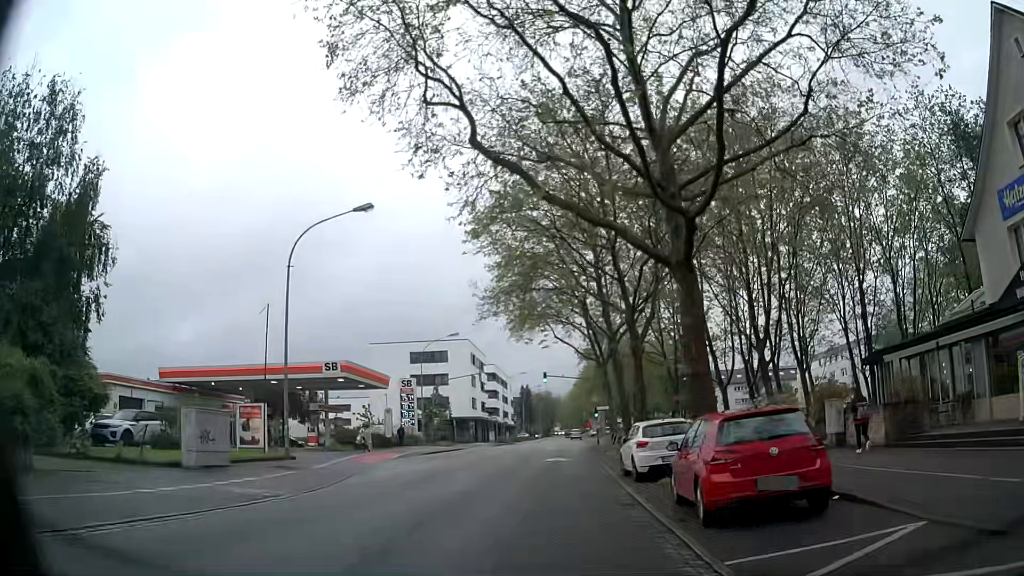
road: secondary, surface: asphalt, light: Day
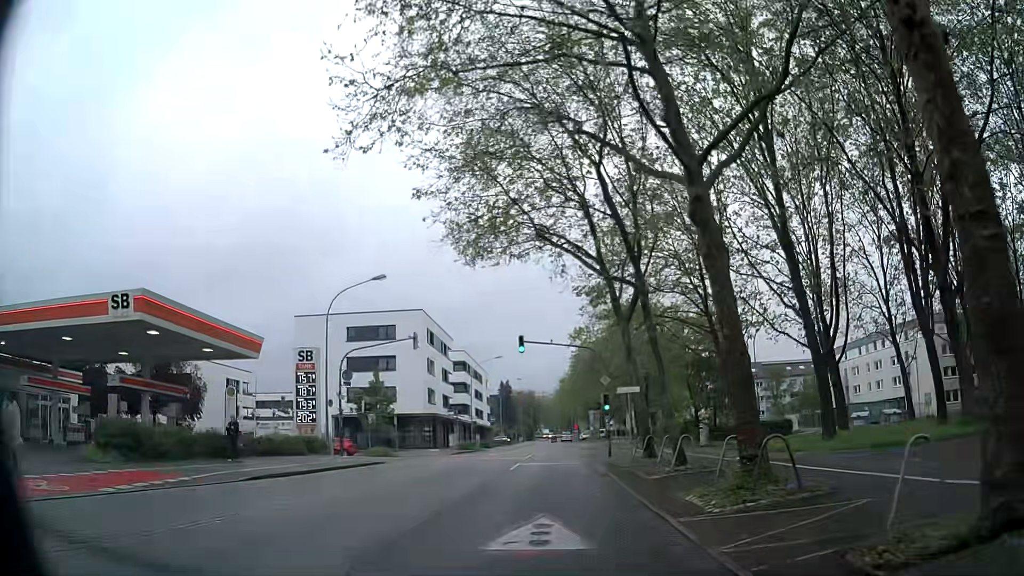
(+0.2, +22.3) m; +2°
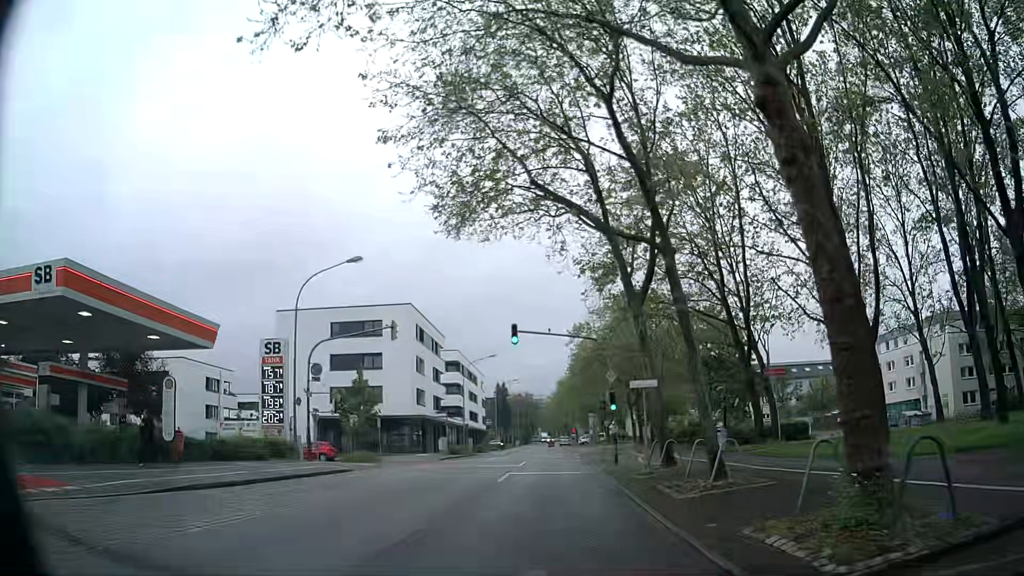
(0.0, +4.5) m; 0°
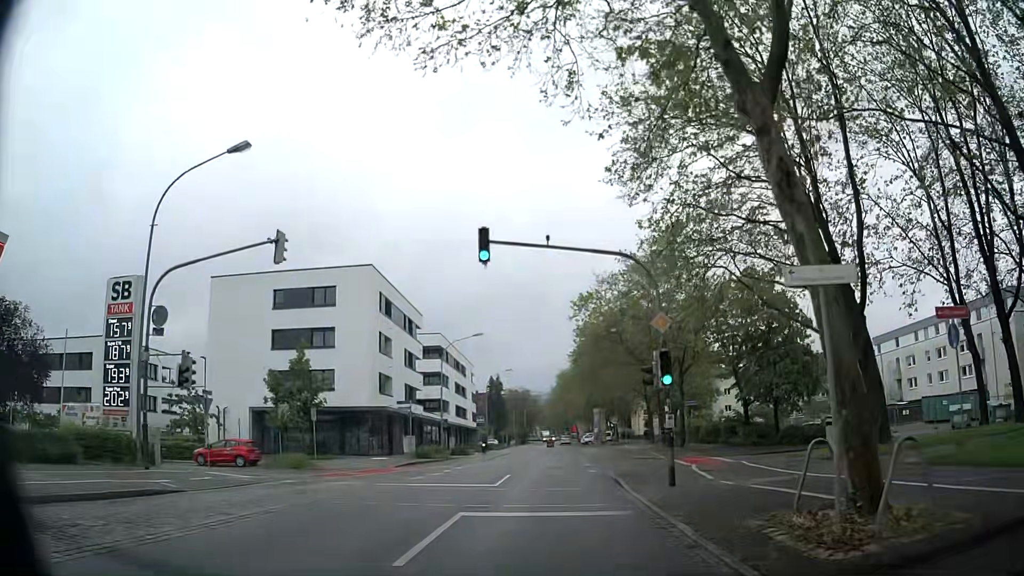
(-0.1, +13.4) m; 0°
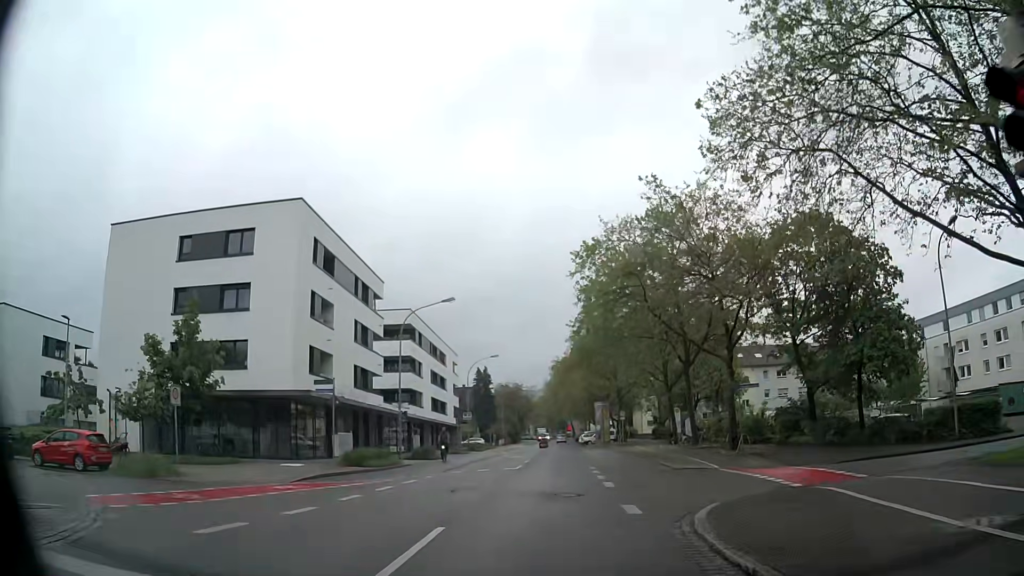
(0.0, +13.5) m; 0°
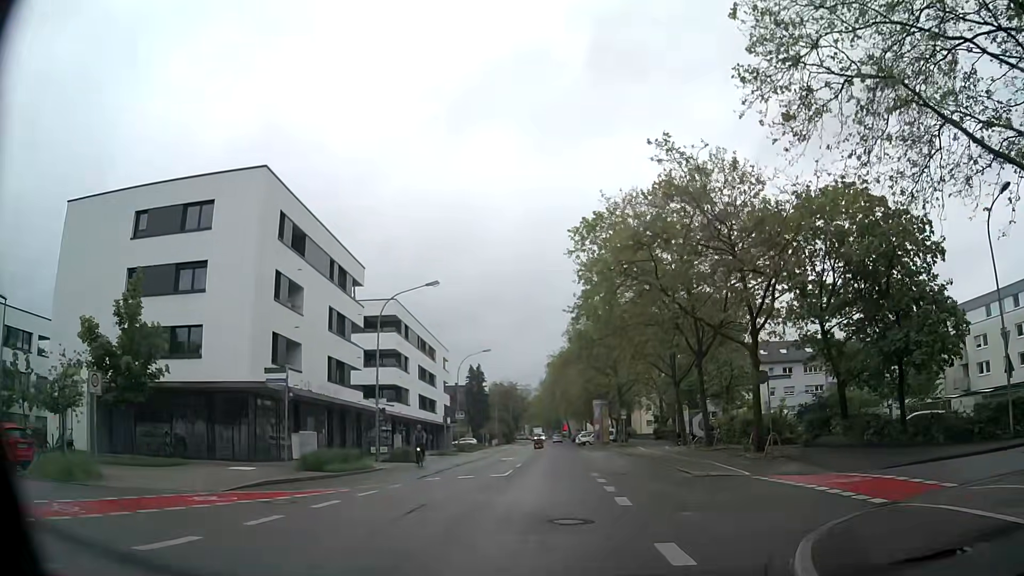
(0.0, +4.5) m; +2°
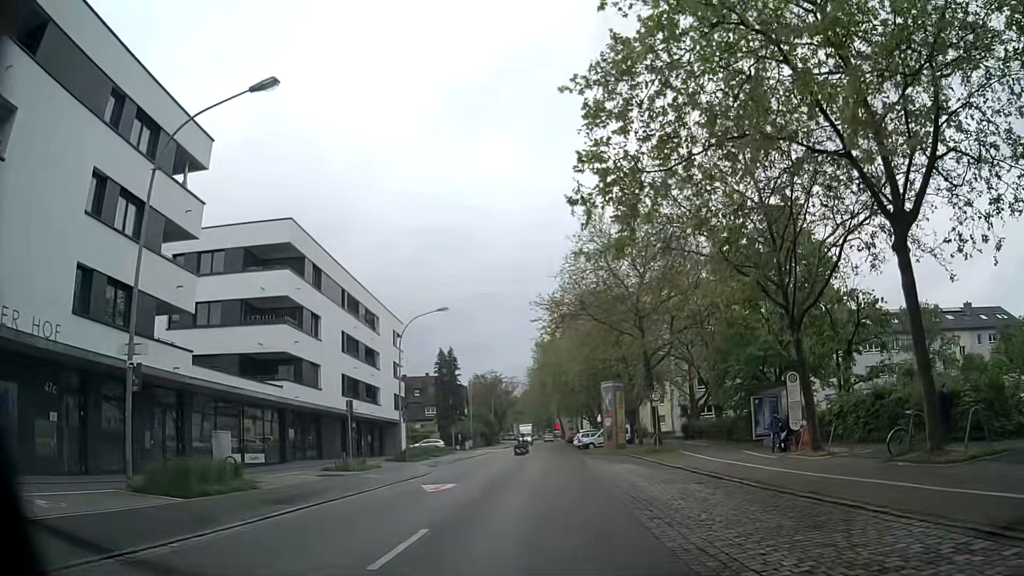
(-0.6, +22.5) m; -2°
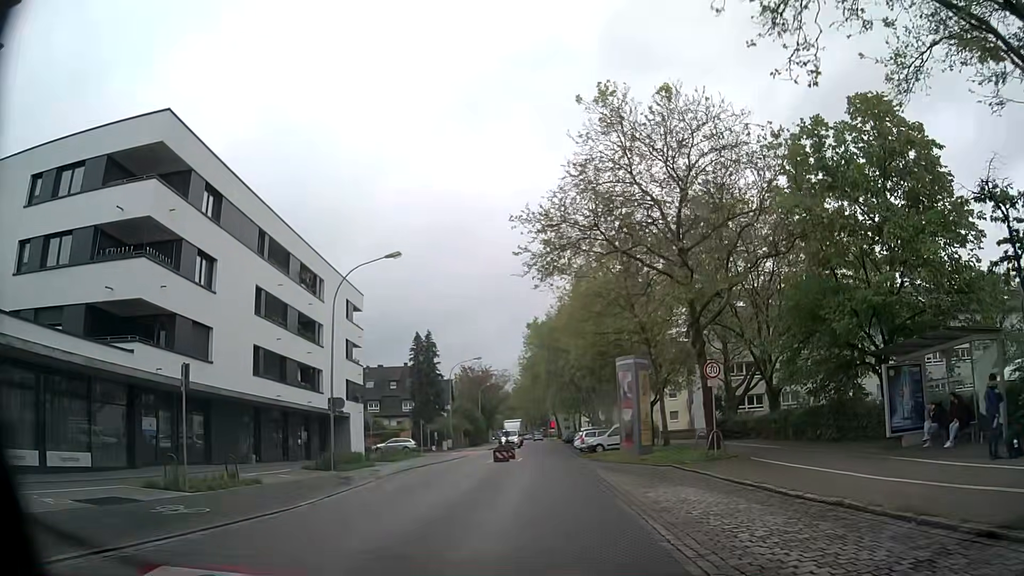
(+0.2, +13.6) m; +3°
(0, +10) (-1, +20) (-1, +30) (-1, +40) (-2, +50) (-2, +60) (-3, +70) (-3, +80) (-4, +90) (-4, +100) m
